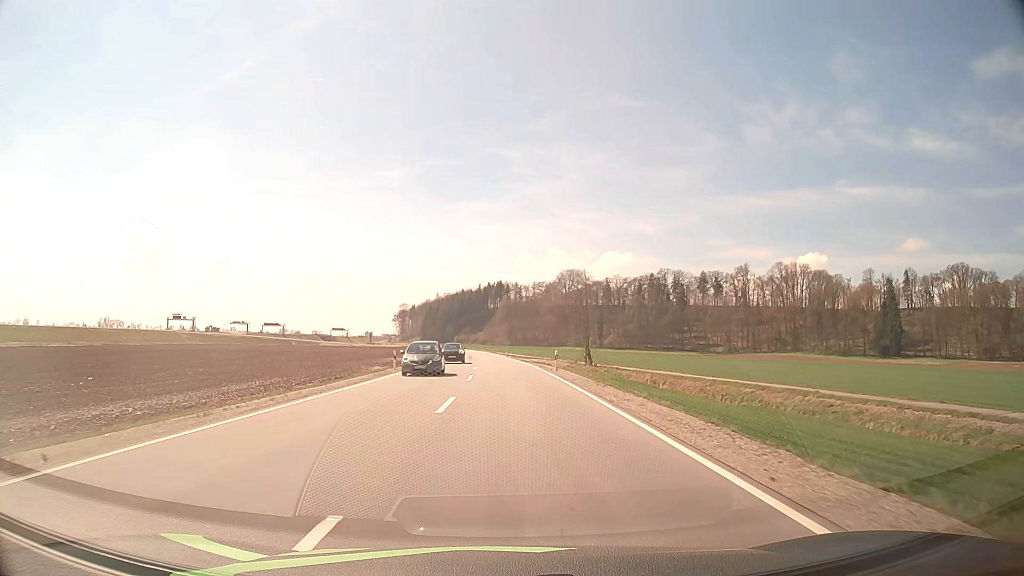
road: tertiary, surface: asphalt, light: Day
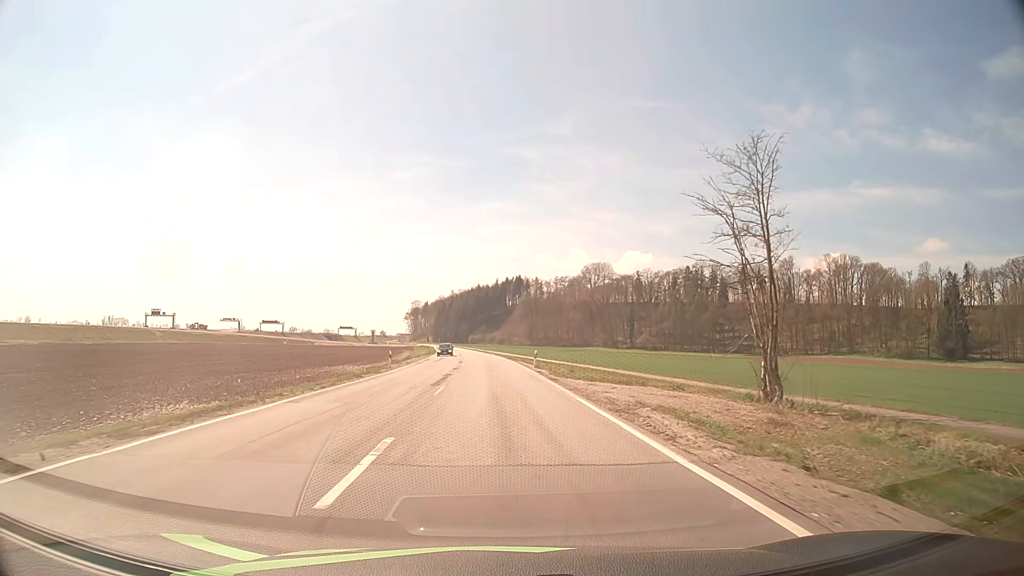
(-0.5, +45.4) m; -2°
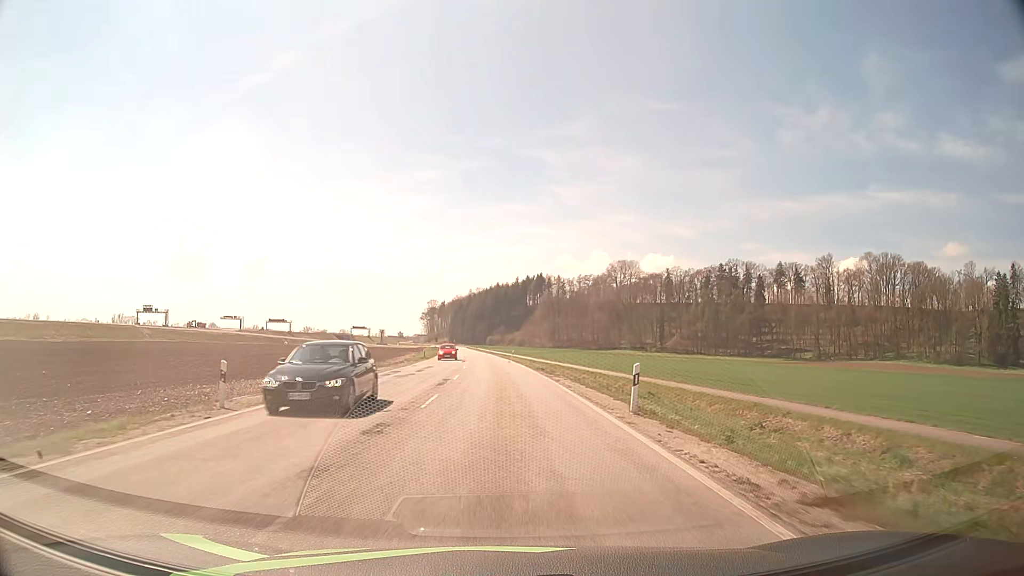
(-0.5, +27.5) m; -2°
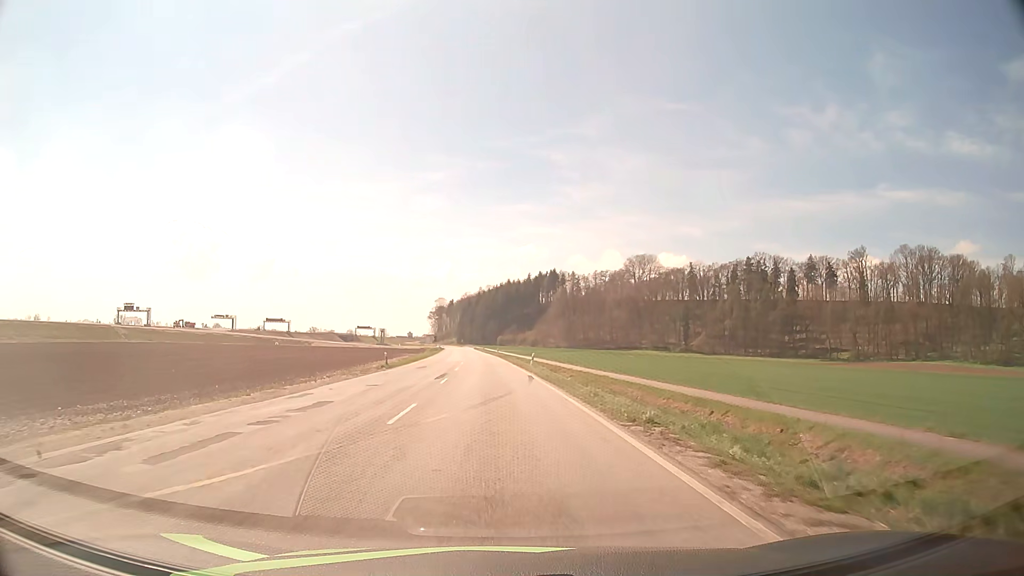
(-0.2, +27.3) m; -1°
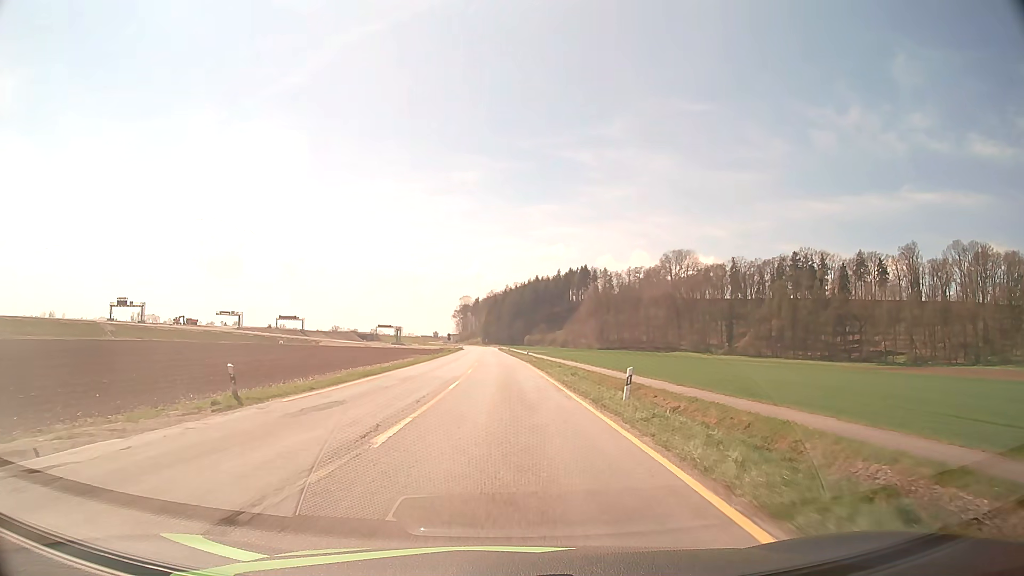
(-0.5, +26.8) m; -2°
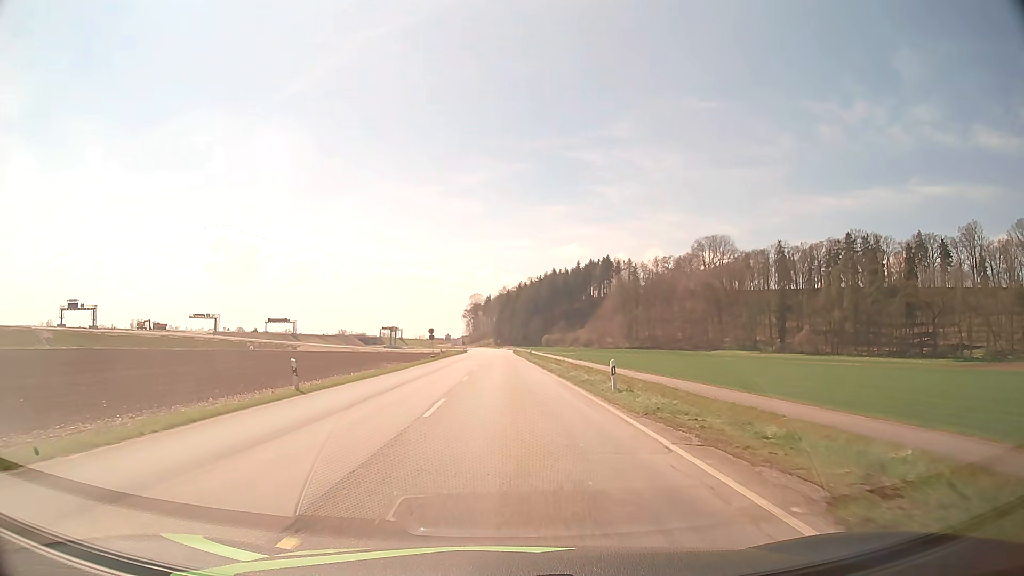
(-0.4, +44.4) m; -1°
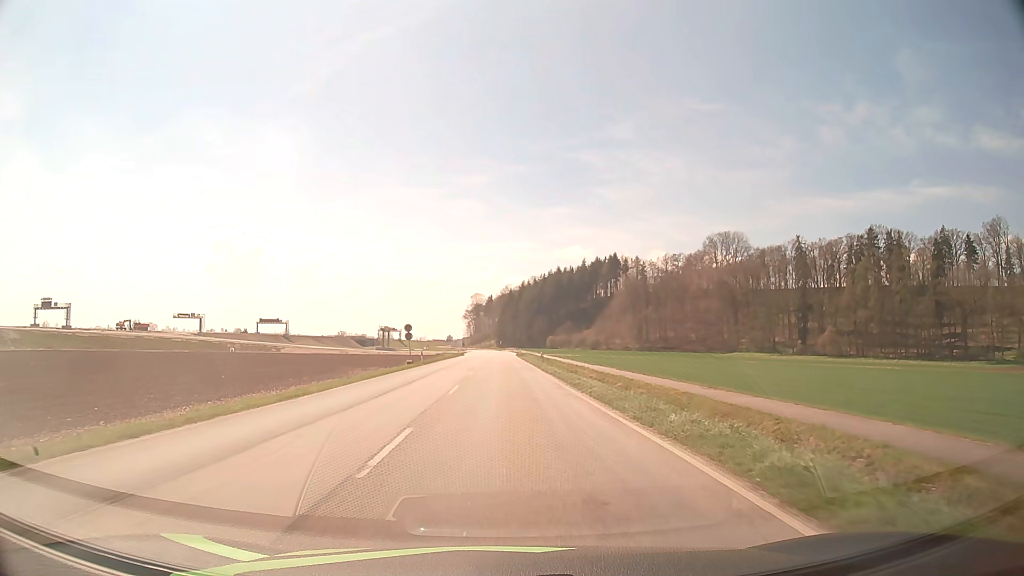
(0.0, +17.6) m; 0°
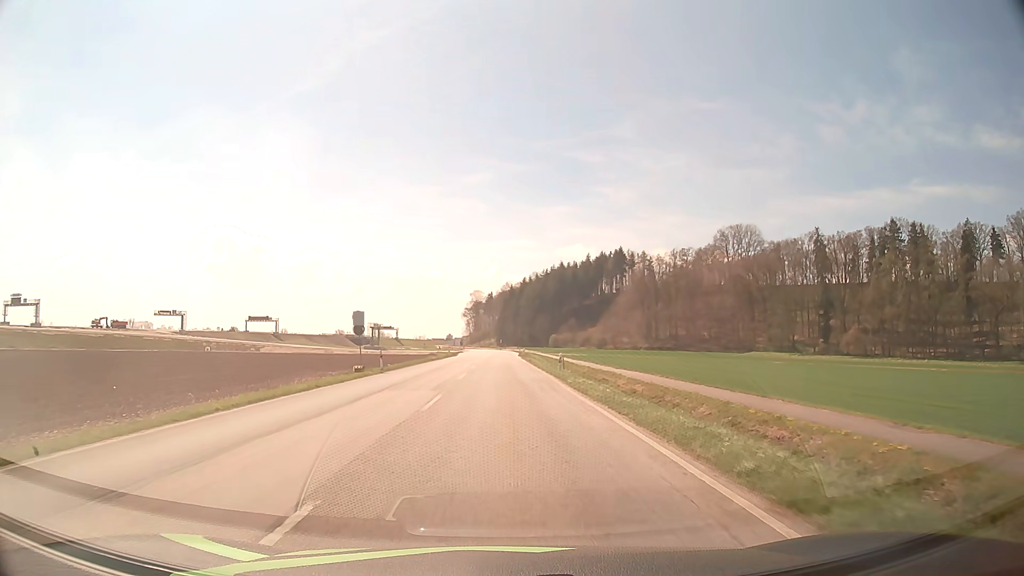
(0.0, +17.5) m; 0°
(0, +10) (0, +20) (0, +30) (0, +40) (0, +50) (0, +60) (-1, +70) (-1, +80) (-1, +90) (-1, +100) m
